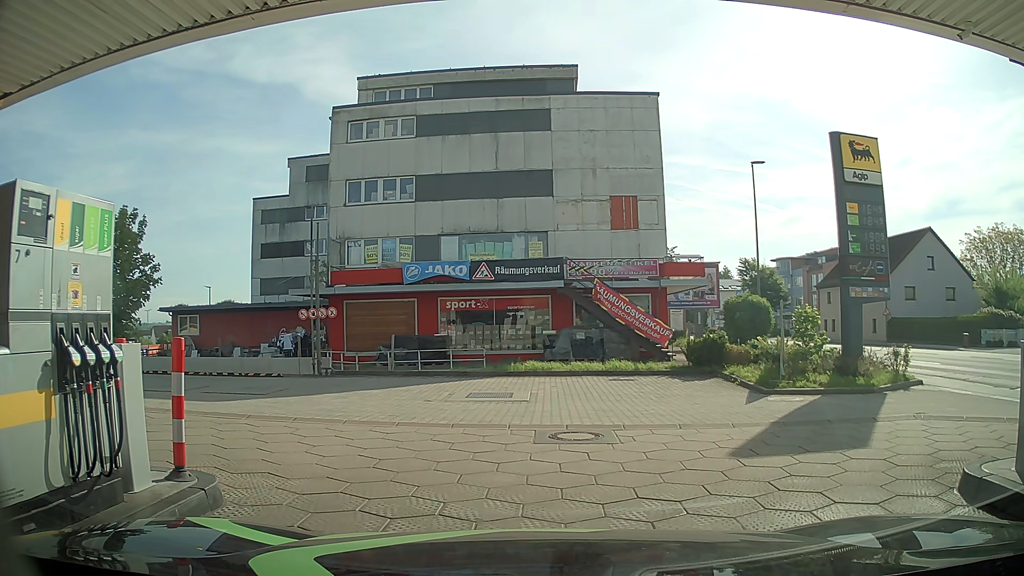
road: service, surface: paving_stones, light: Day
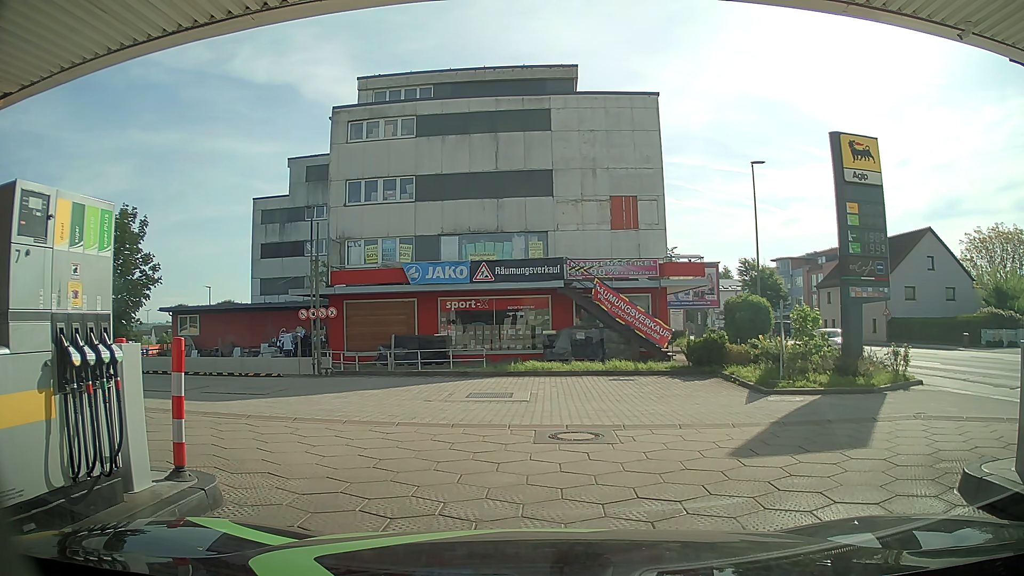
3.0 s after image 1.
(0.0, 0.0) m; 0°
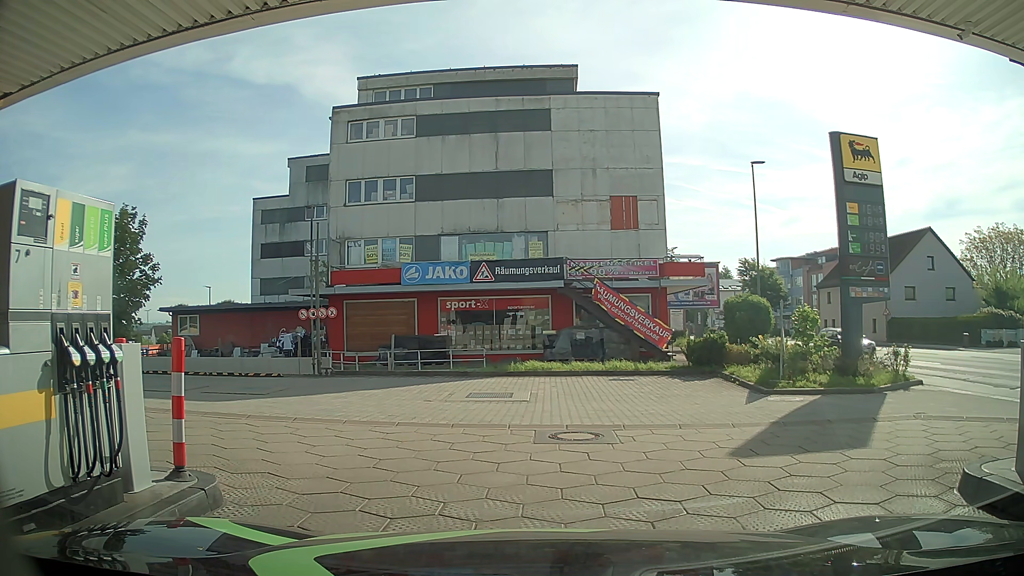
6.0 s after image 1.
(0.0, 0.0) m; 0°
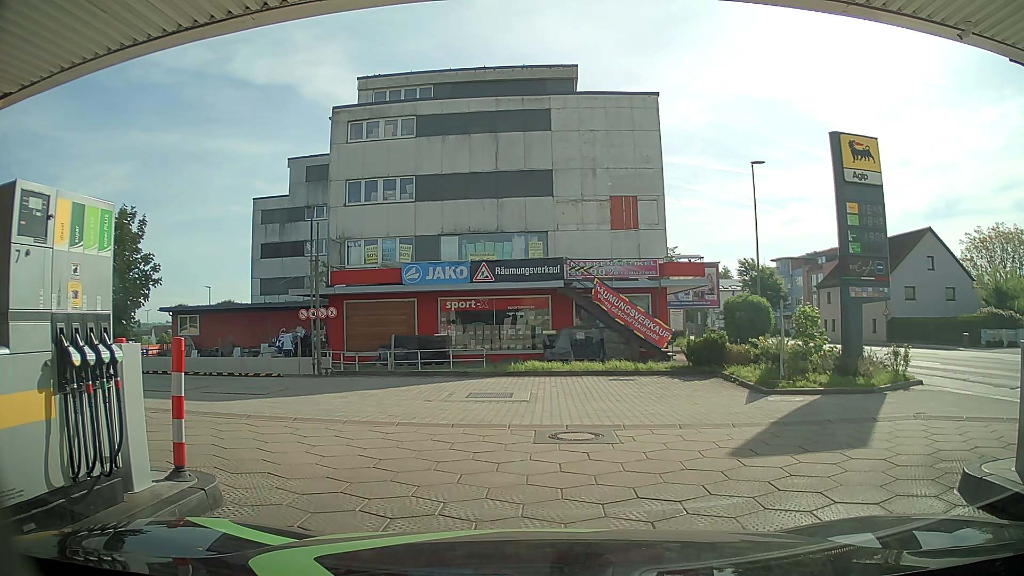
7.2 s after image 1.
(0.0, 0.0) m; 0°
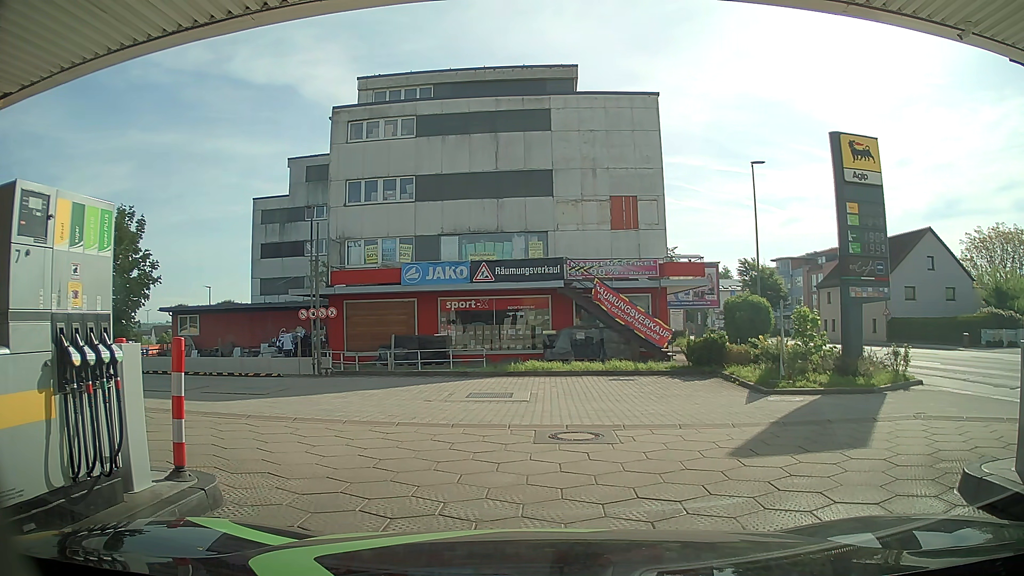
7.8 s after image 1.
(0.0, 0.0) m; 0°
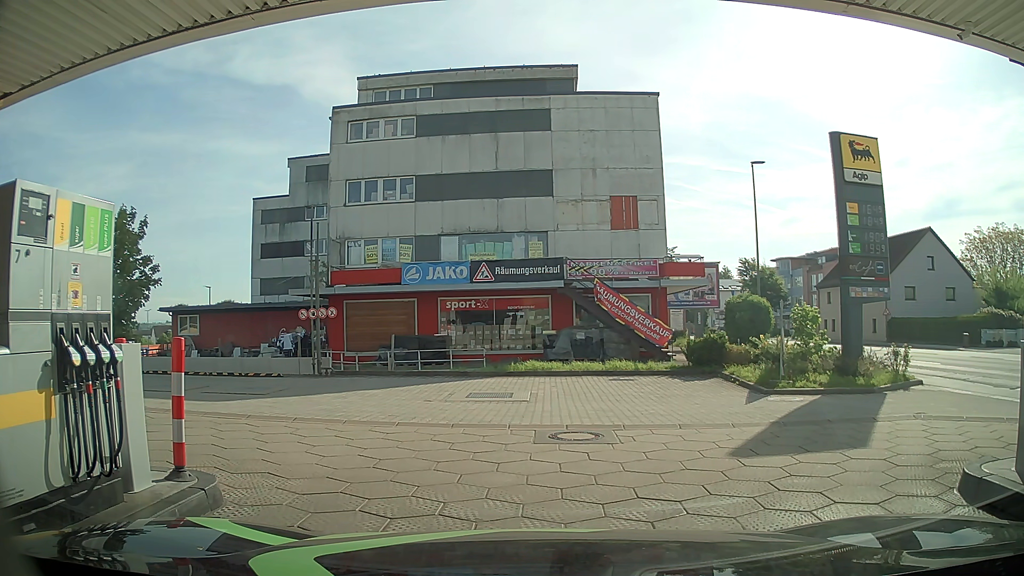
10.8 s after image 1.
(0.0, 0.0) m; 0°
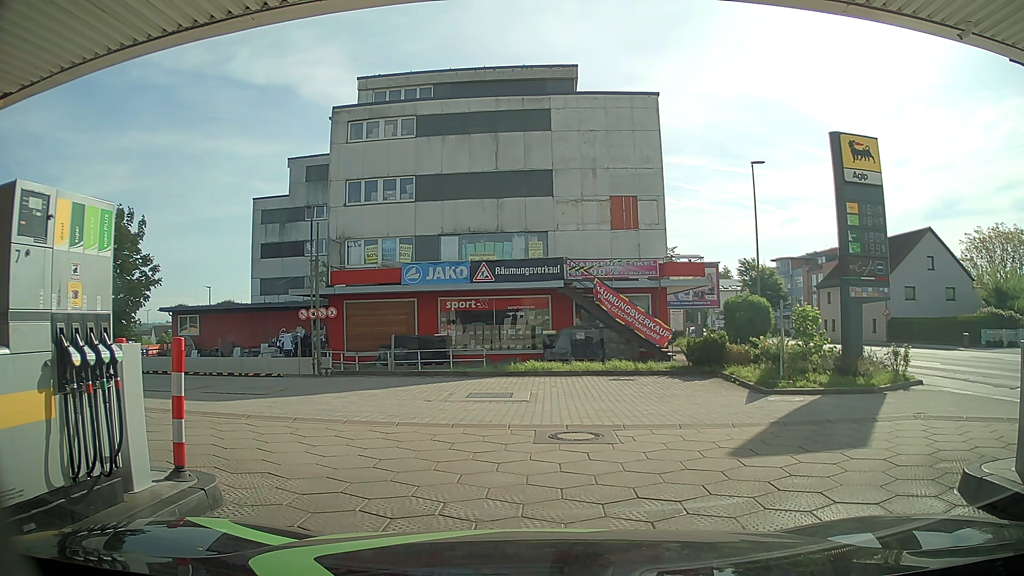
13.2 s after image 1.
(0.0, 0.0) m; 0°
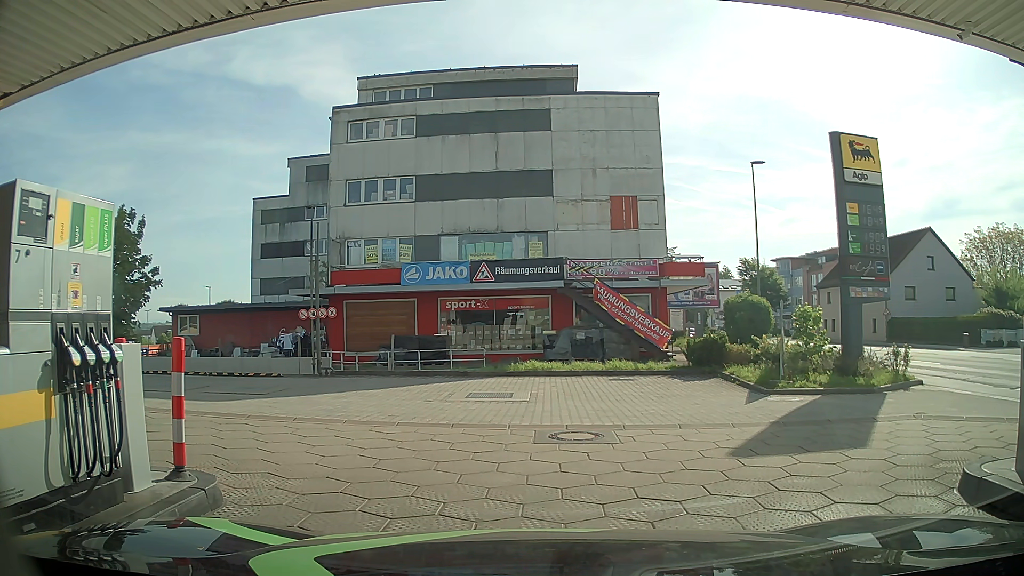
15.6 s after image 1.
(0.0, 0.0) m; 0°
